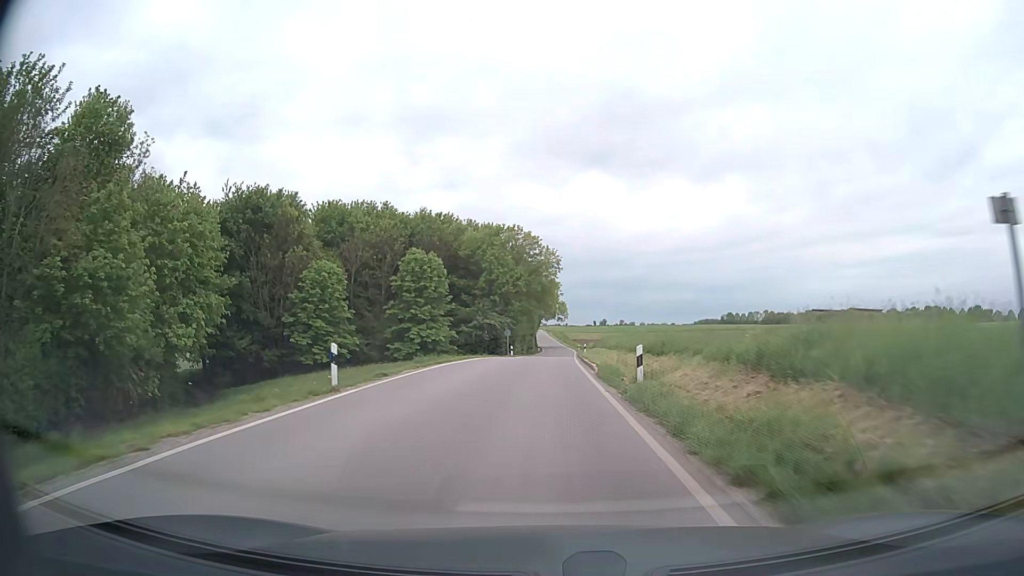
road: secondary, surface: asphalt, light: Day
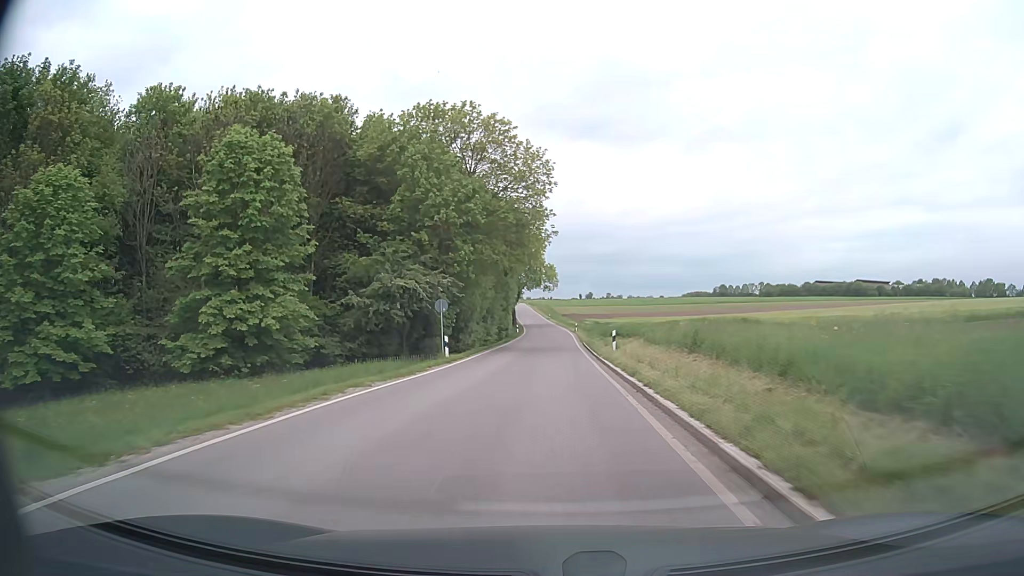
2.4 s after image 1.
(+0.2, +35.3) m; +1°
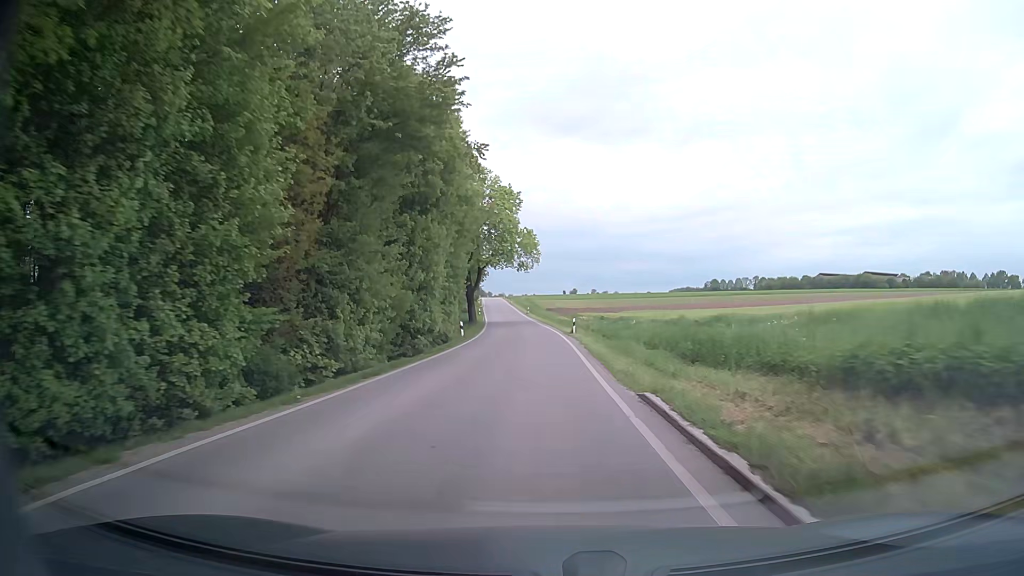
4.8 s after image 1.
(+0.7, +36.2) m; +1°
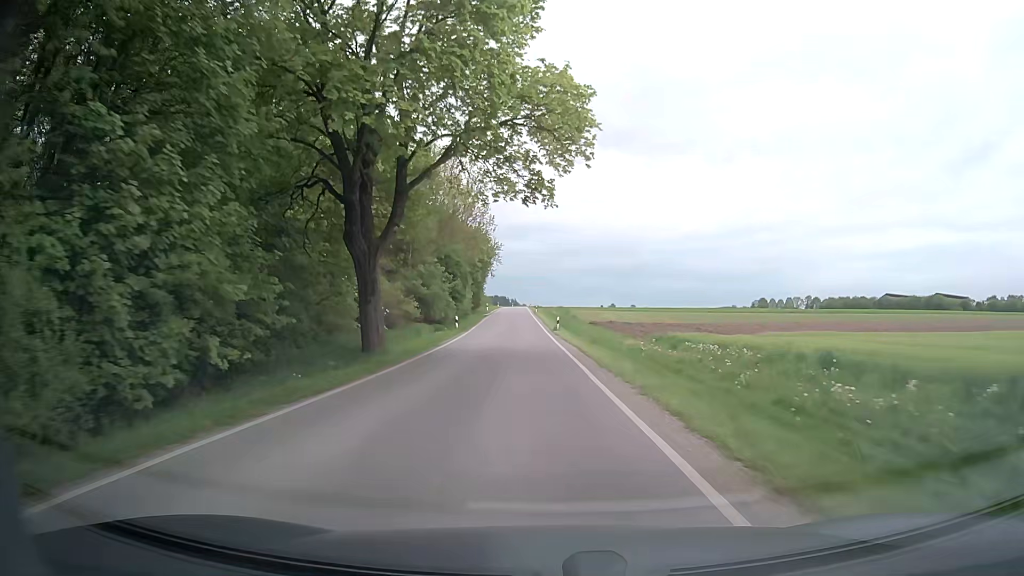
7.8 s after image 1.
(-0.8, +46.5) m; -3°
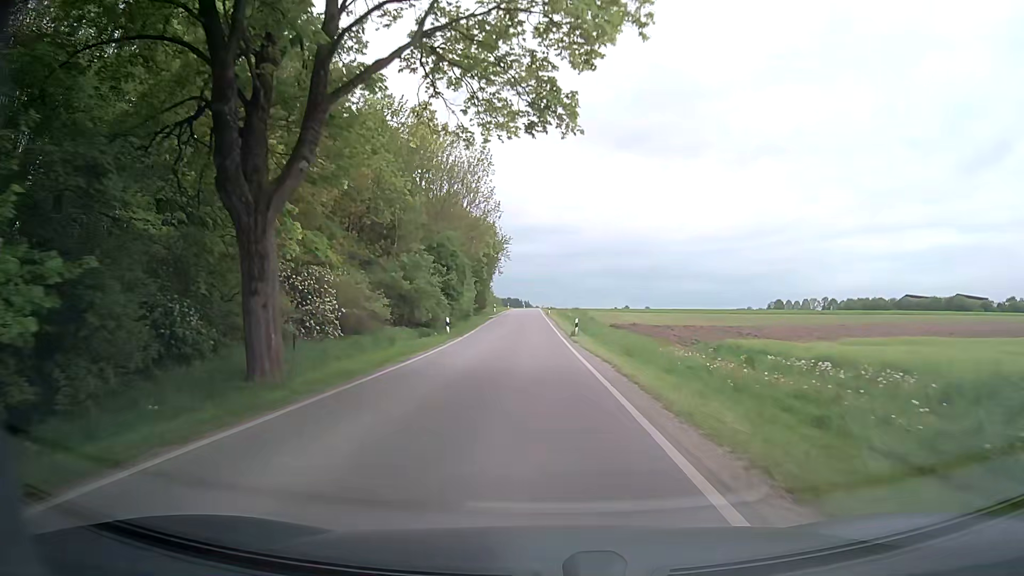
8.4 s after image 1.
(-0.1, +9.4) m; -1°
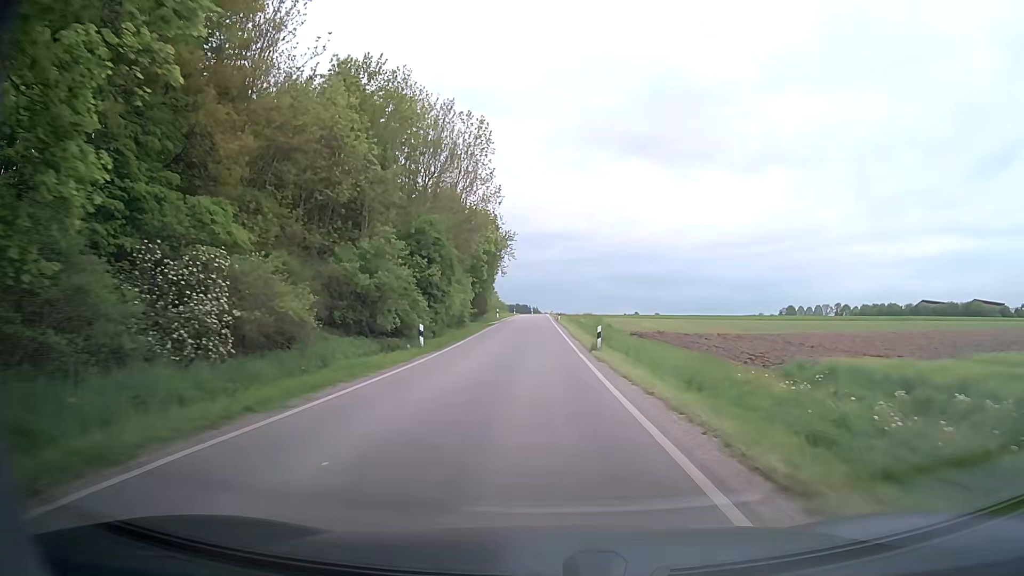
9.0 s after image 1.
(0.0, +9.5) m; 0°
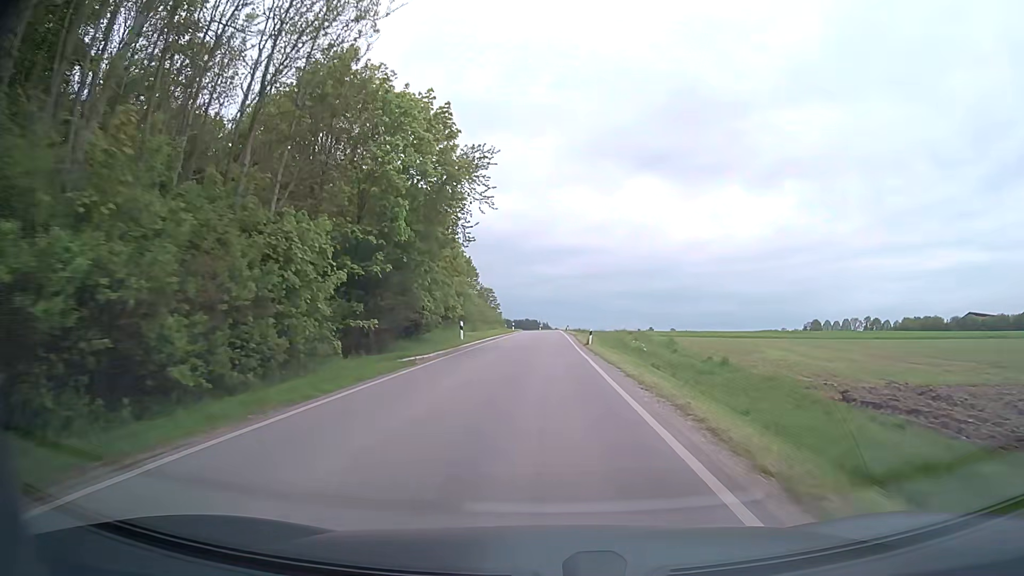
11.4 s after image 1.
(-0.6, +38.5) m; -1°
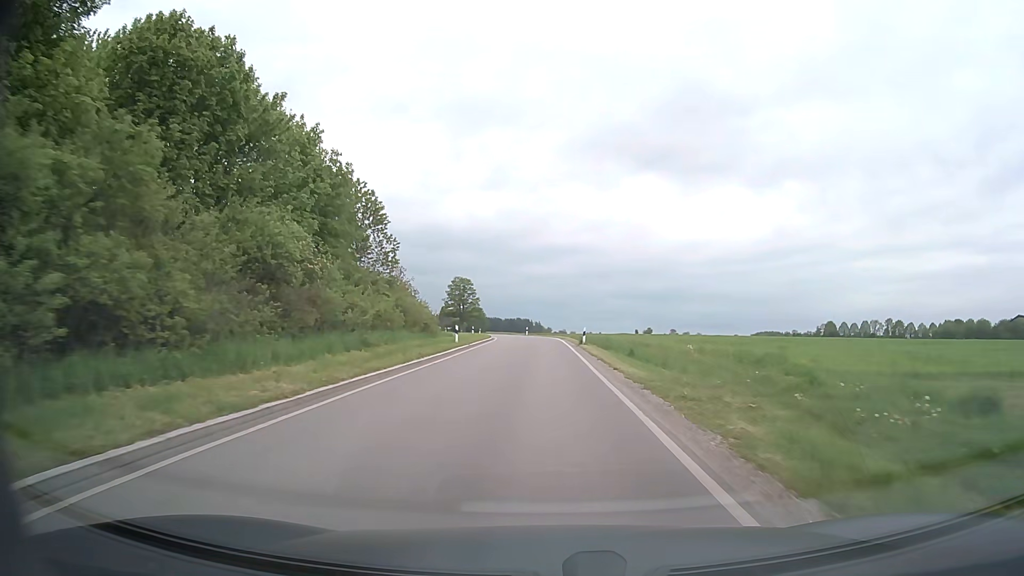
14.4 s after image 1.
(+0.3, +47.8) m; +1°
(0, +10) (0, +20) (0, +30) (0, +40) (0, +50) (-1, +60) (-2, +70) (-4, +80) (-5, +90) (-8, +99) m
